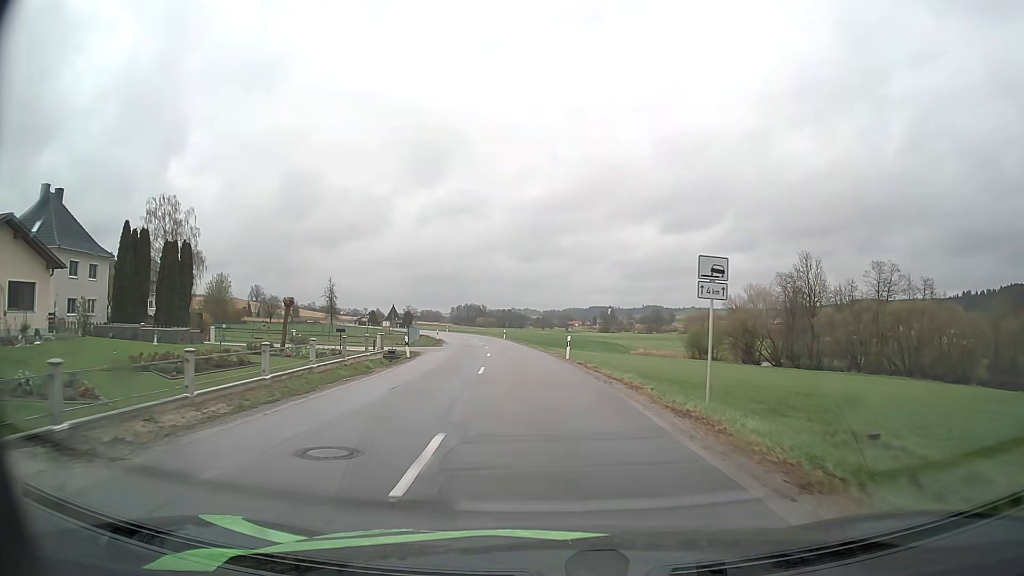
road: secondary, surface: asphalt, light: Day
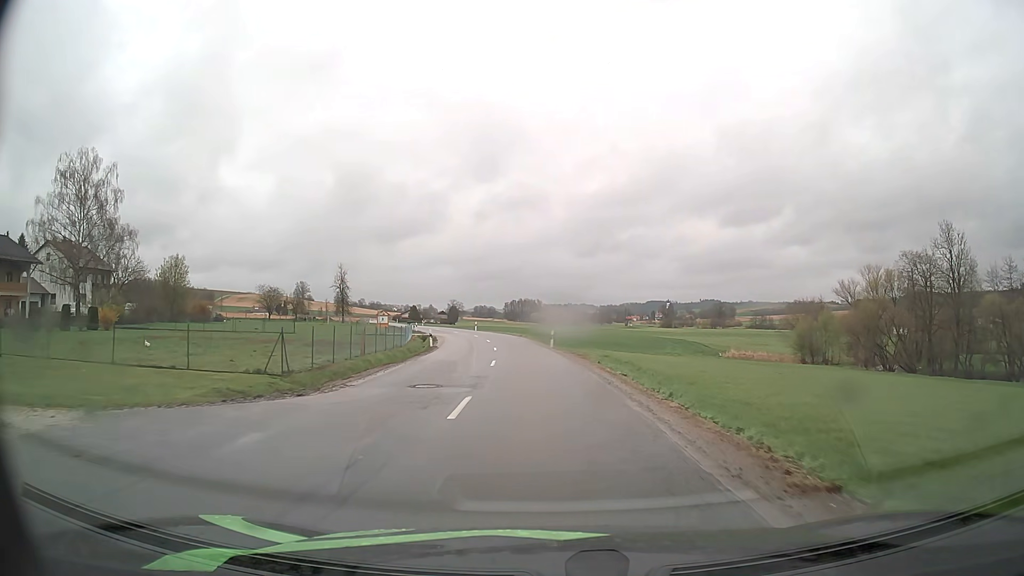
(-1.4, +32.4) m; -4°
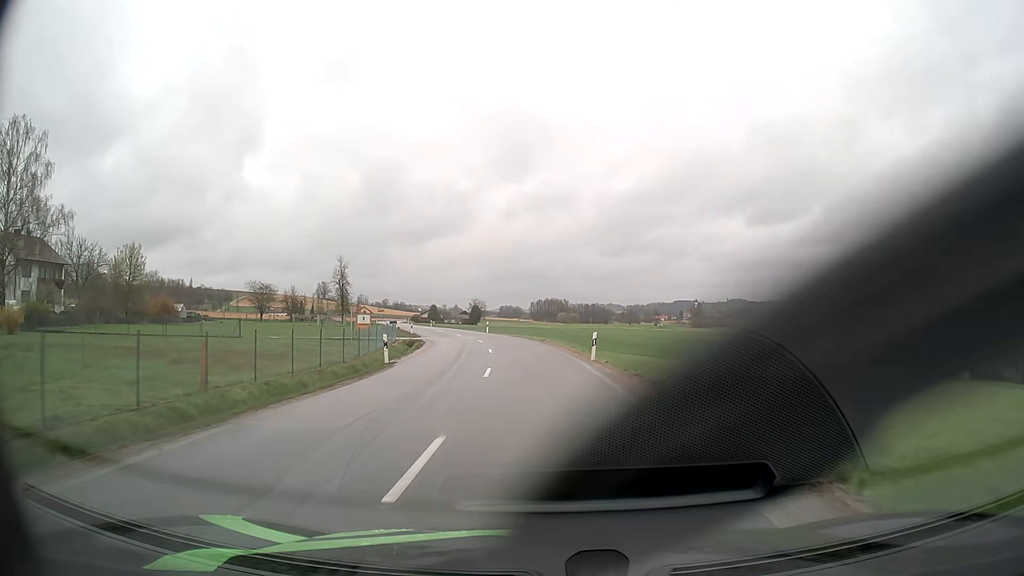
(-0.4, +16.4) m; -2°
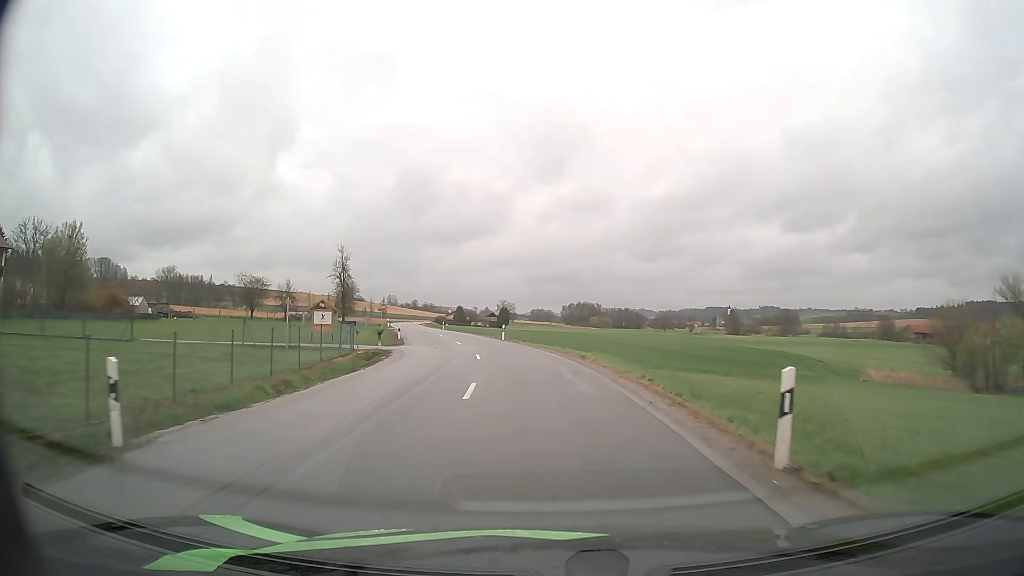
(-0.4, +16.6) m; -3°
(0, +10) (-1, +20) (-2, +30) (-4, +40) (-6, +49) (-9, +59) (-11, +69) (-14, +79) (-16, +88) (-19, +98) m
